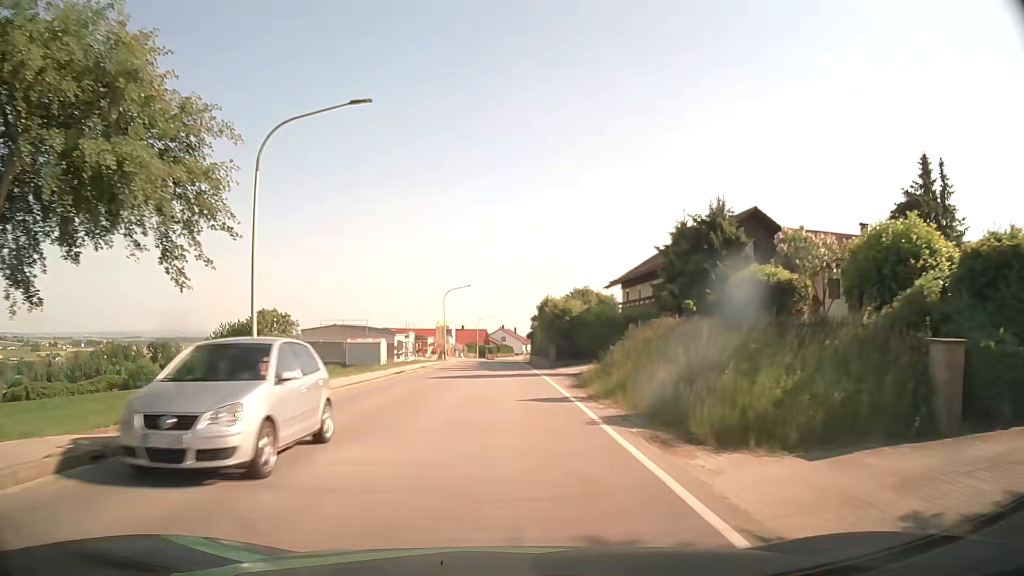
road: secondary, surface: asphalt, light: Day
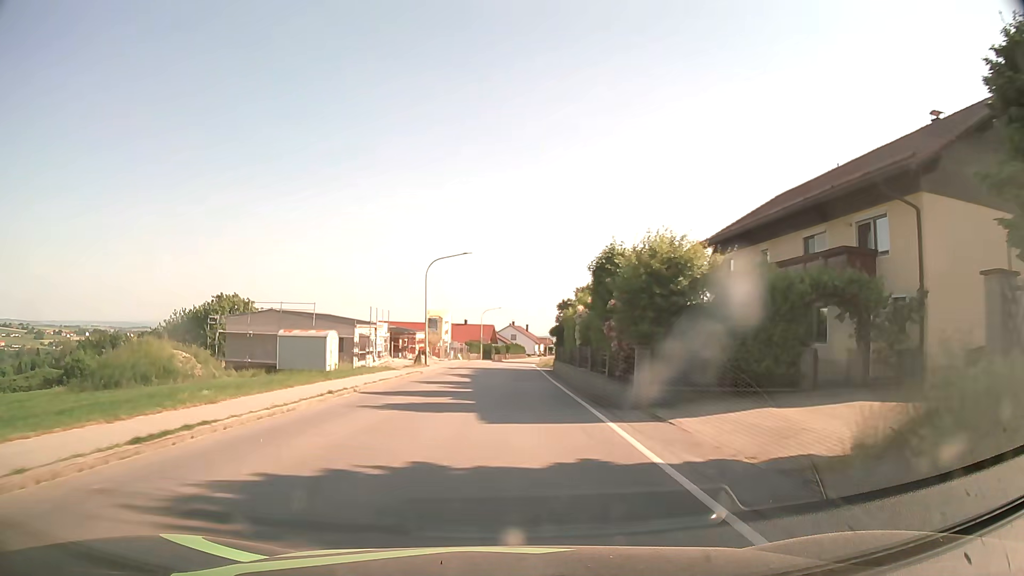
(-0.2, +22.8) m; -1°
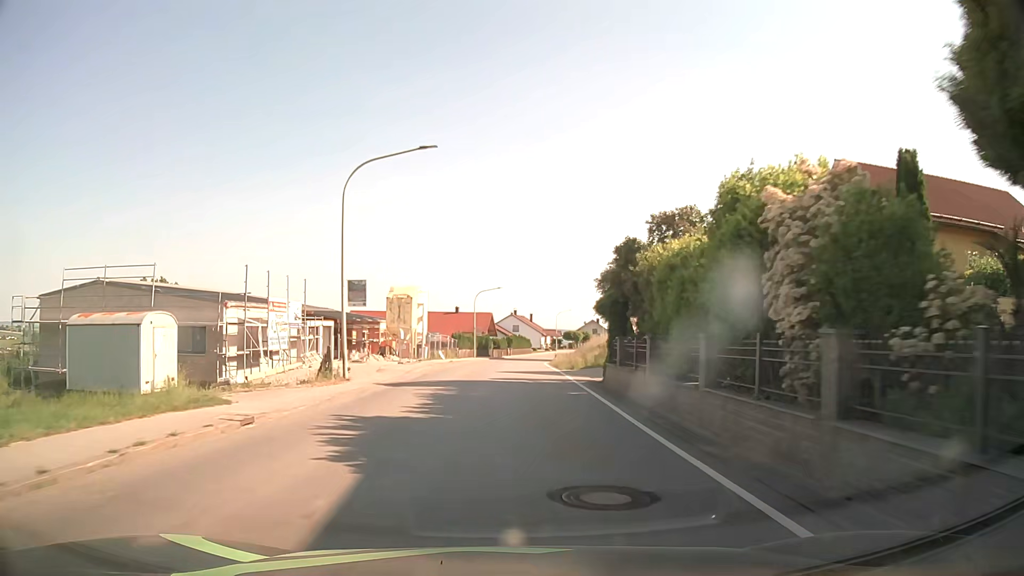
(0.0, +23.0) m; 0°
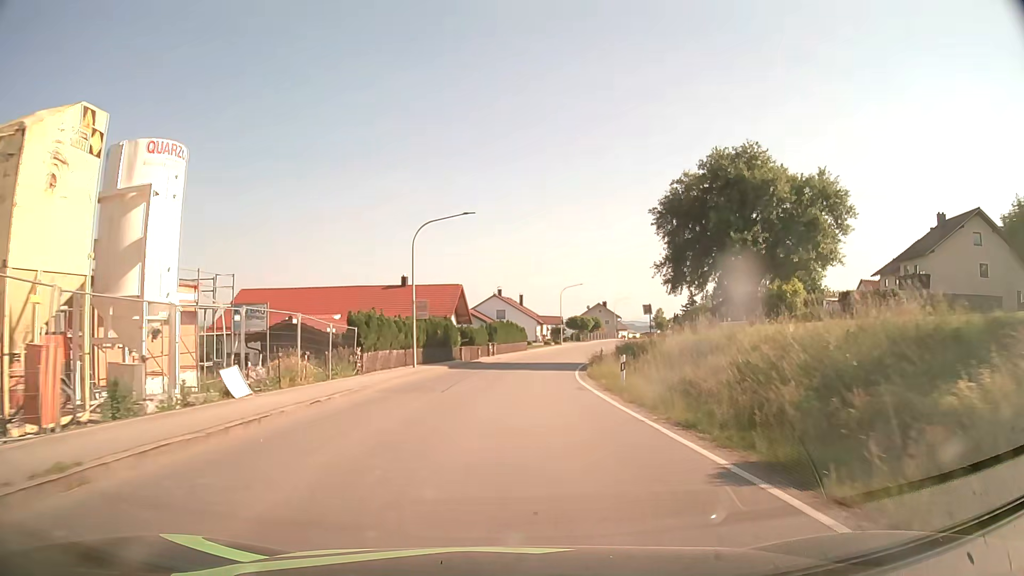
(+0.5, +38.4) m; +2°
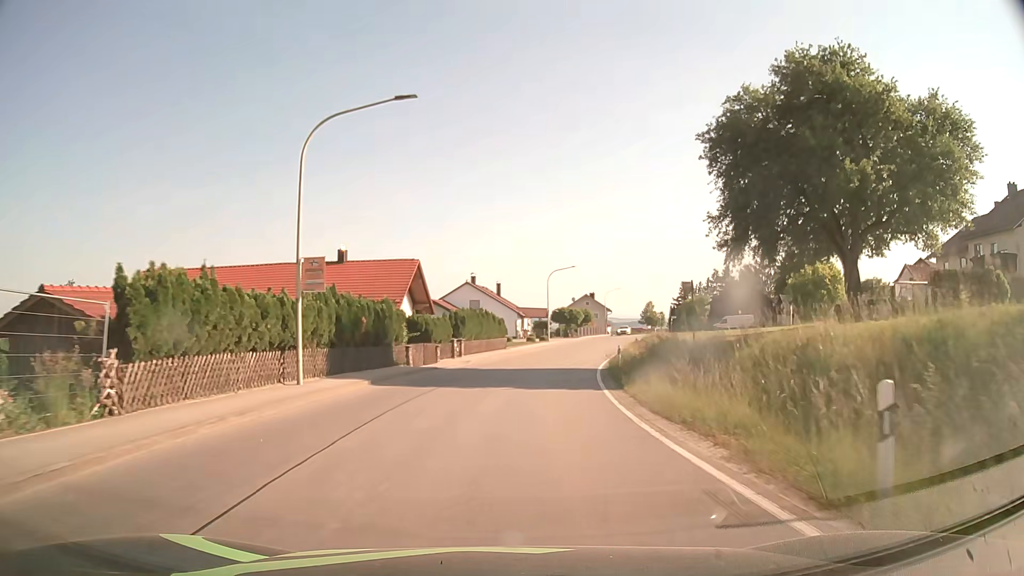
(+0.2, +15.4) m; +2°
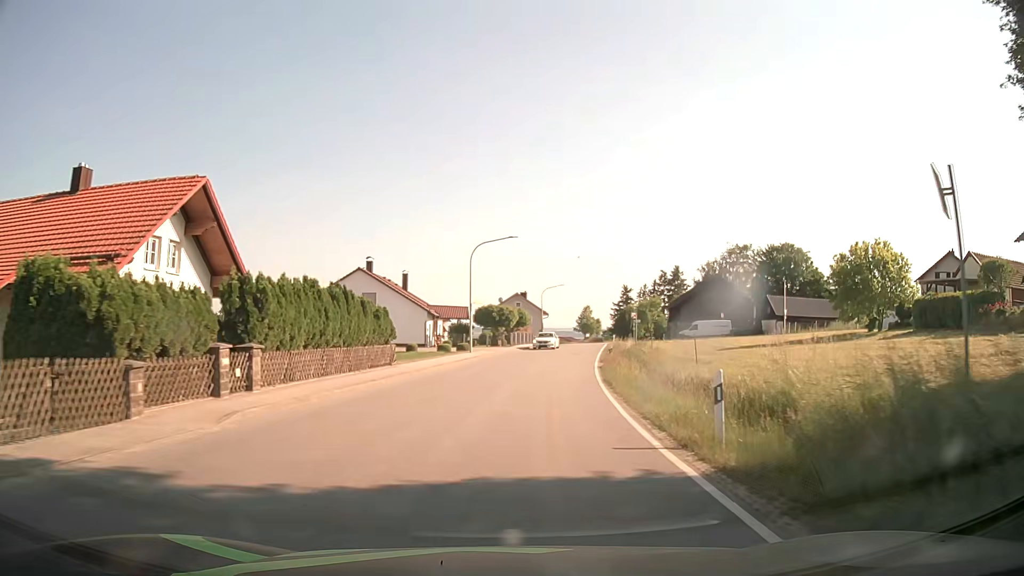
(+1.2, +23.0) m; +7°
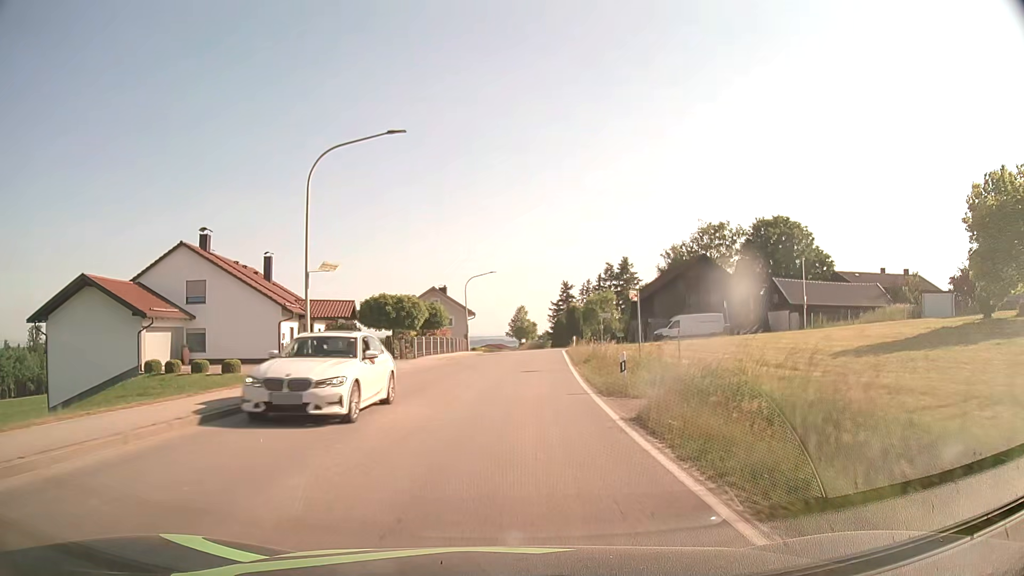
(+1.5, +22.7) m; +6°
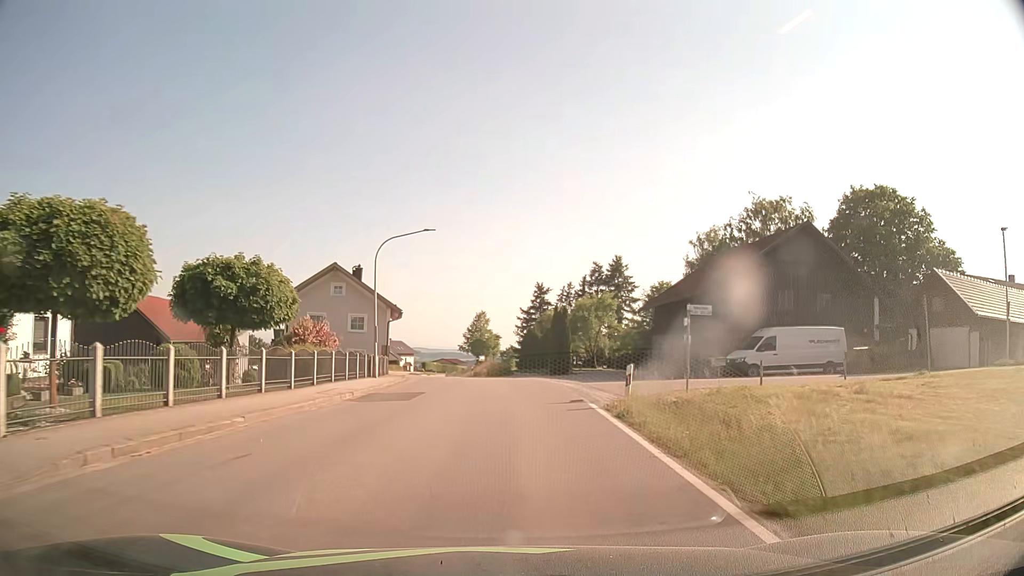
(+0.8, +30.0) m; +3°
